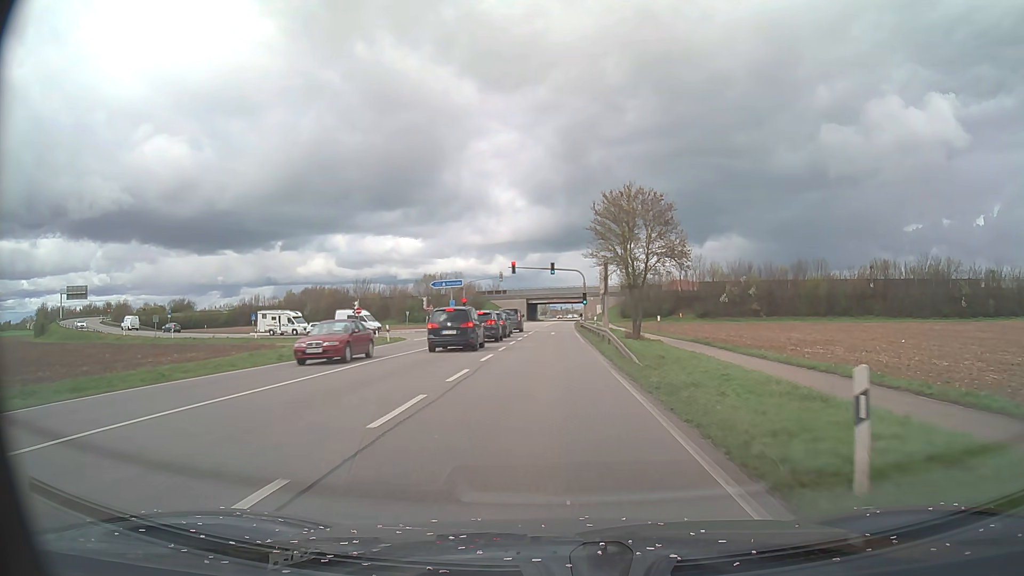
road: primary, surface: asphalt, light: Day
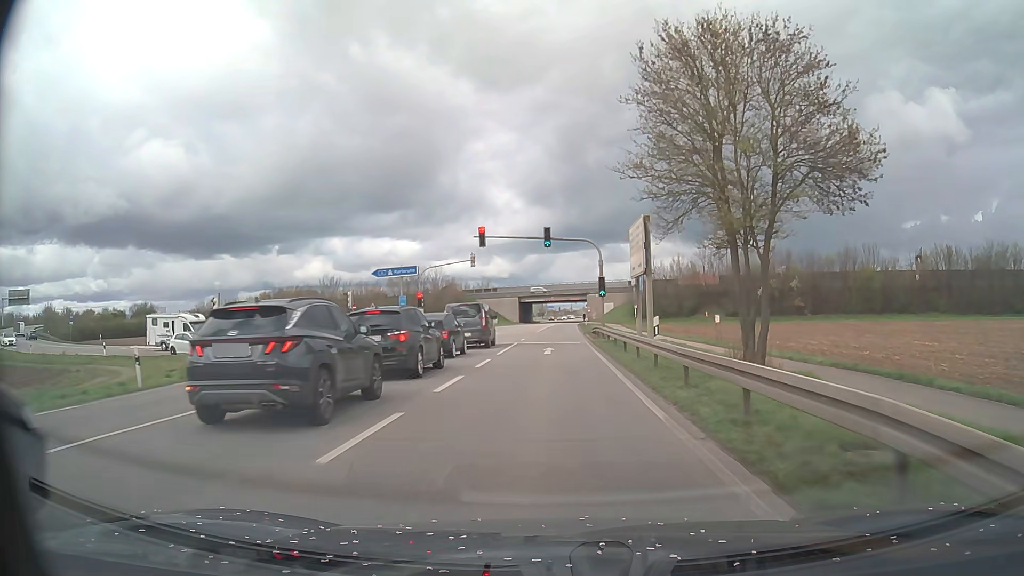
(+0.1, +25.8) m; 0°
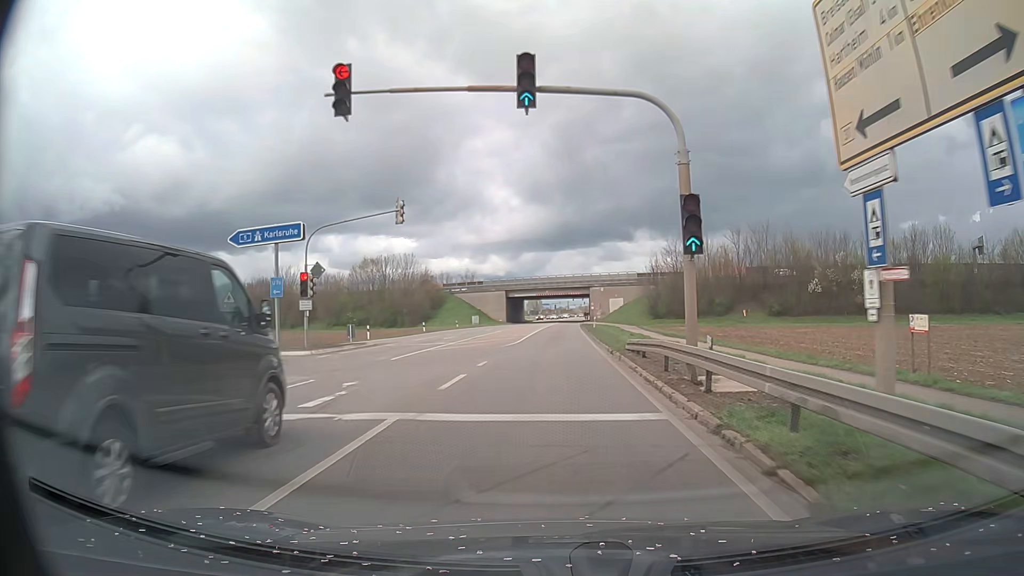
(+0.2, +25.6) m; +1°
(0, +10) (0, +20) (0, +30) (0, +40) (0, +50) (0, +60) (+1, +70) (+1, +80) (+1, +90) (+2, +100) m
